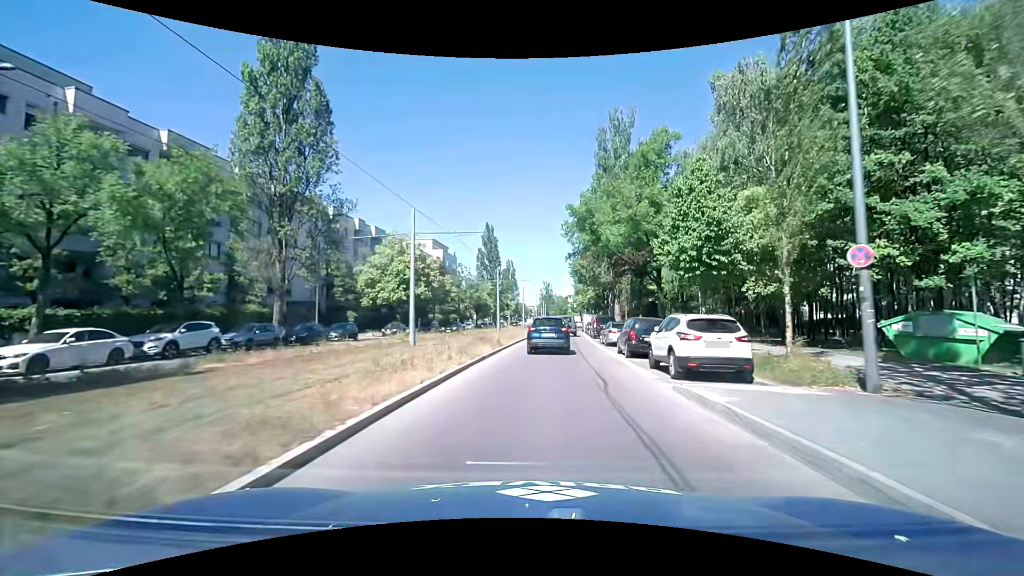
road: secondary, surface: asphalt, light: Day
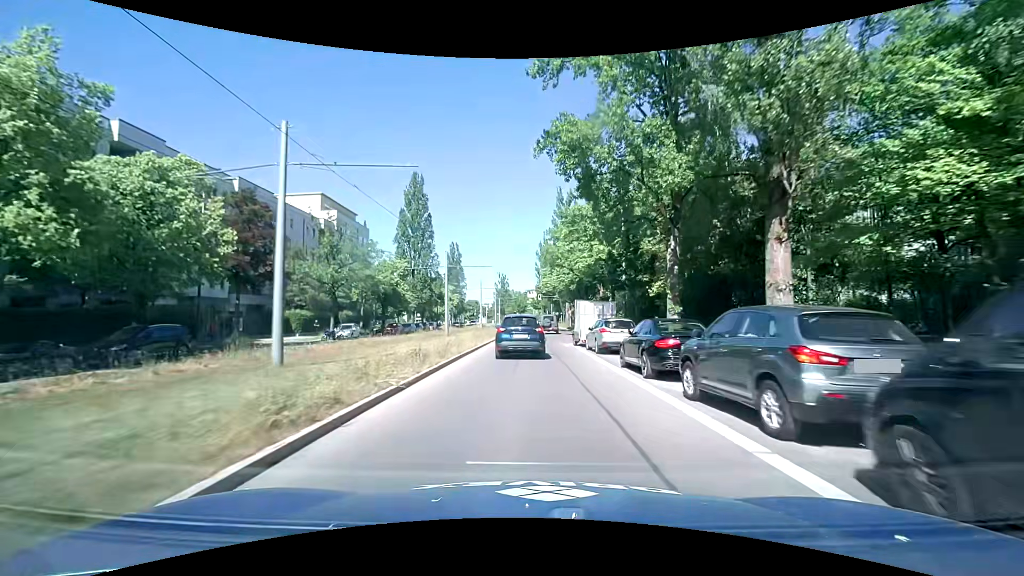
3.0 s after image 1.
(+2.6, +41.1) m; +5°
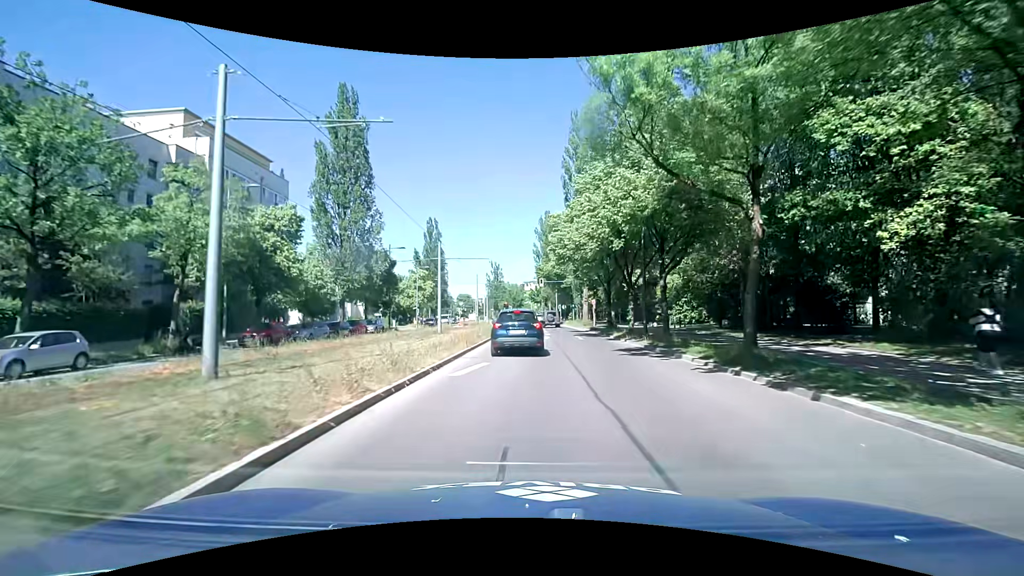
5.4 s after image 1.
(+0.2, +29.5) m; 0°
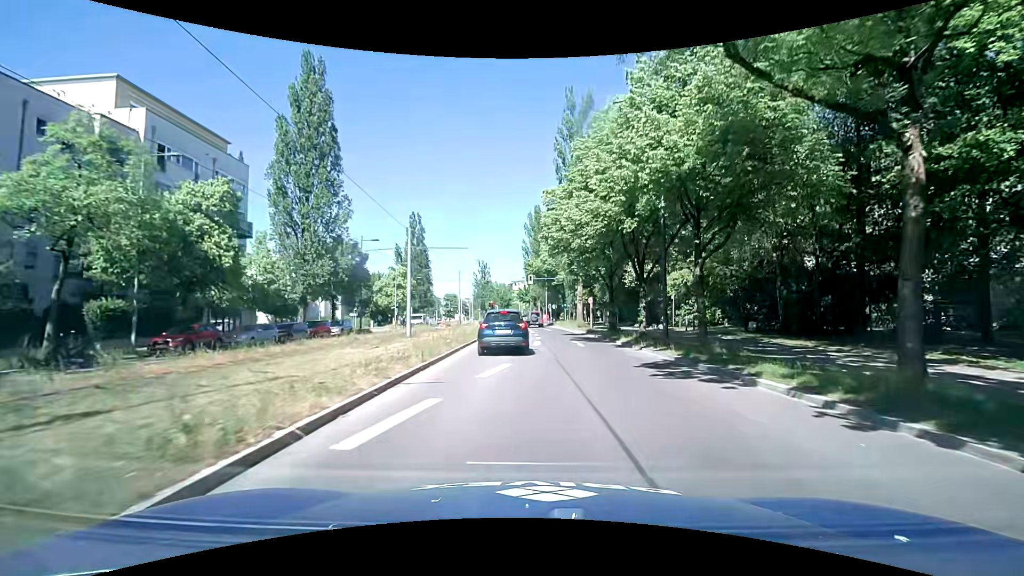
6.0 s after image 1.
(+0.1, +6.0) m; +1°
(0, +10) (+2, +20) (+2, +30) (+2, +40) (+2, +50) (+2, +60) (+1, +70) (0, +80) (-1, +90) (-3, +100) m
